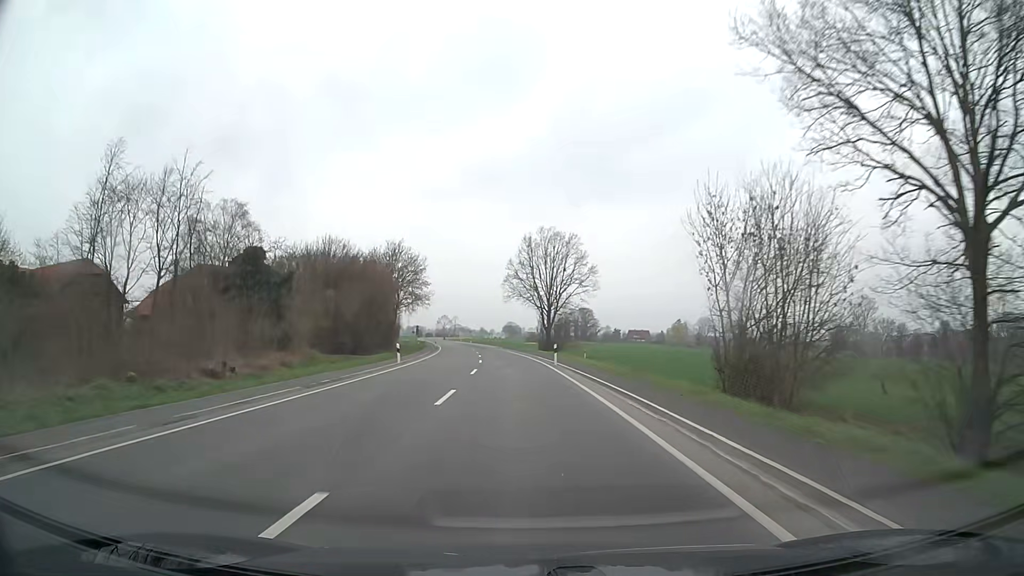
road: secondary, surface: asphalt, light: Day
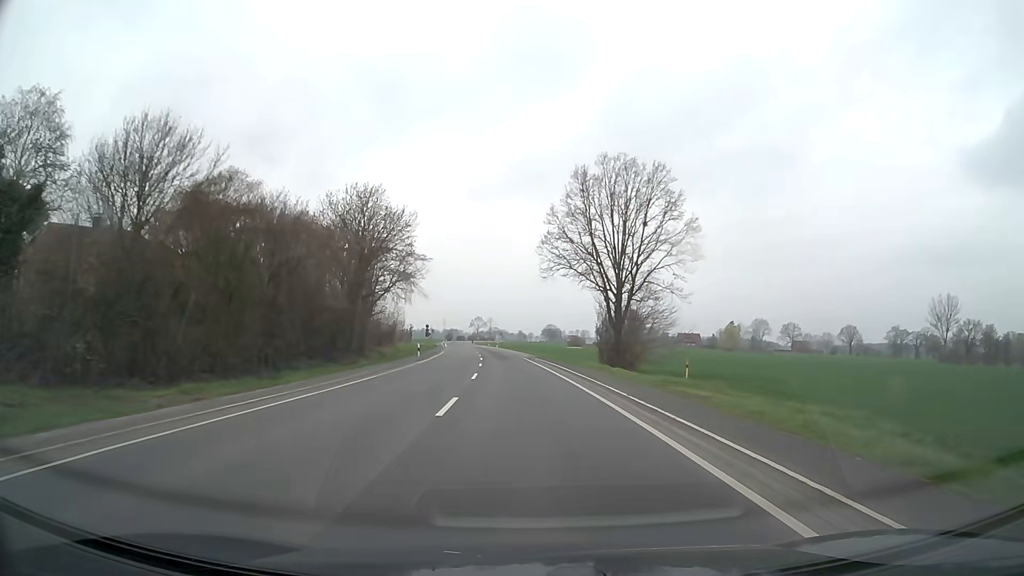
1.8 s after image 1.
(-1.1, +37.5) m; -3°
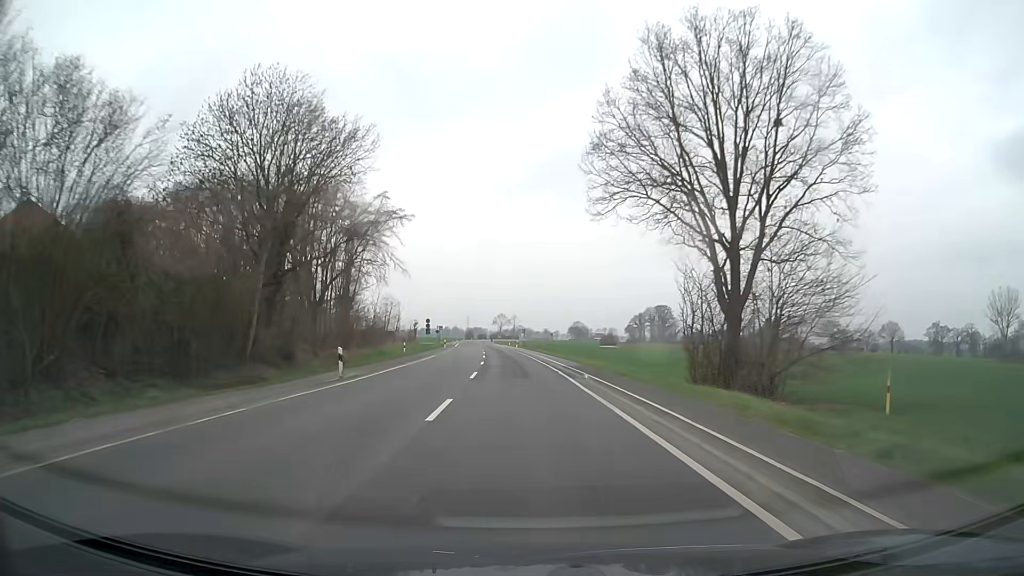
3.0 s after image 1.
(-0.5, +25.0) m; -2°
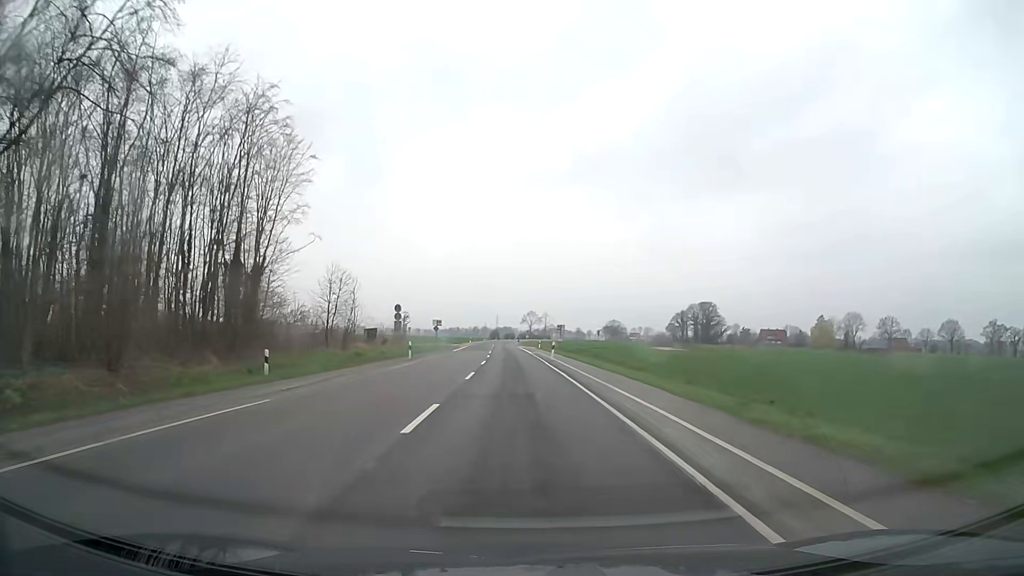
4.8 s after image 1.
(-0.9, +37.4) m; -3°
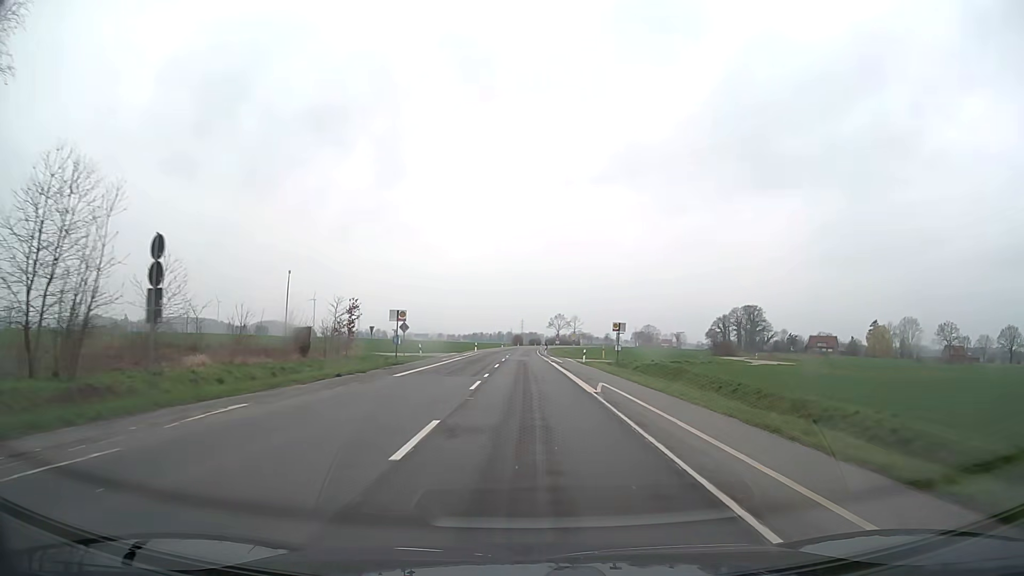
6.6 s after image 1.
(-0.9, +37.4) m; -2°
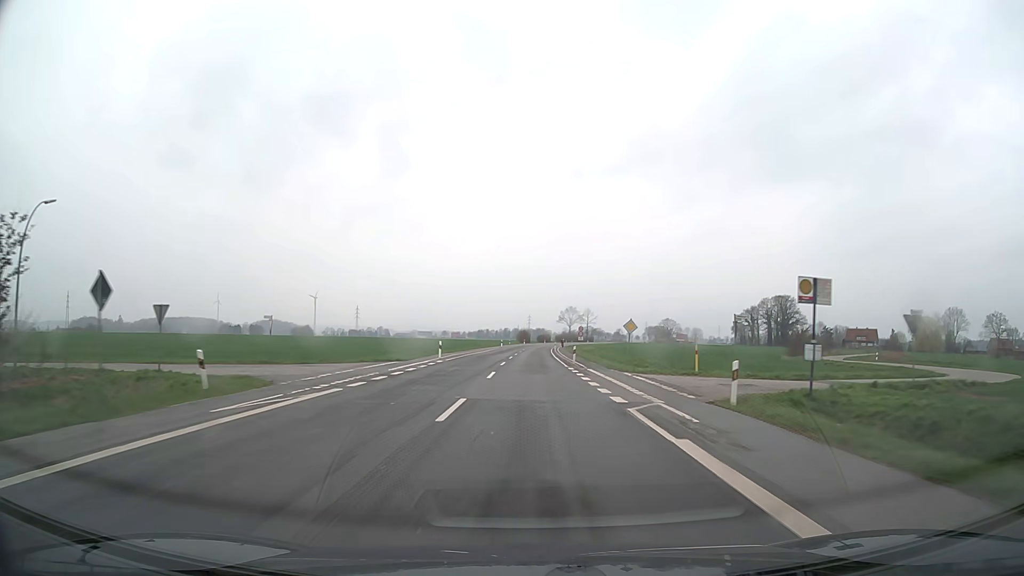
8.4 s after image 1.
(-0.2, +37.5) m; 0°
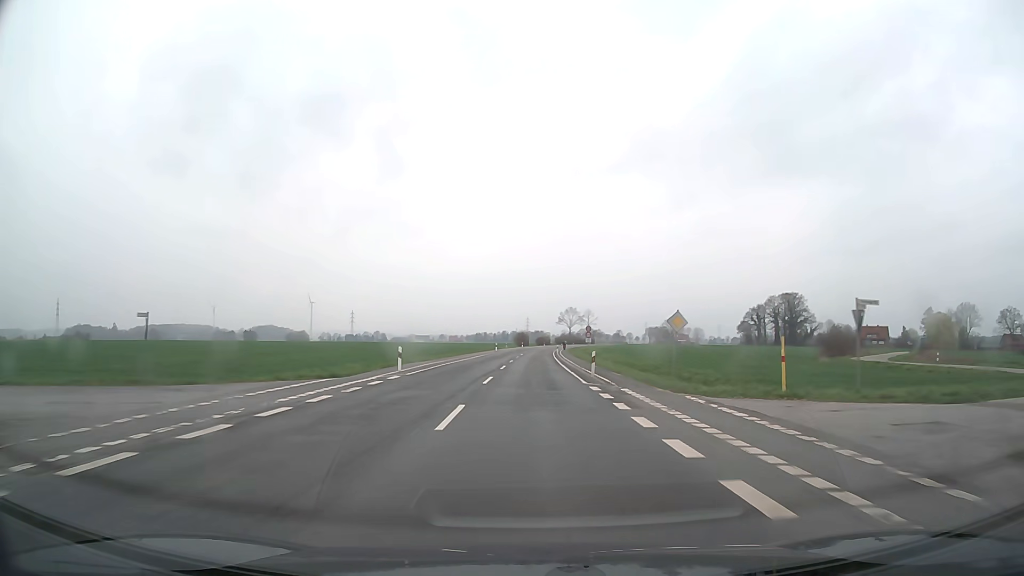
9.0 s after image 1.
(0.0, +12.5) m; 0°
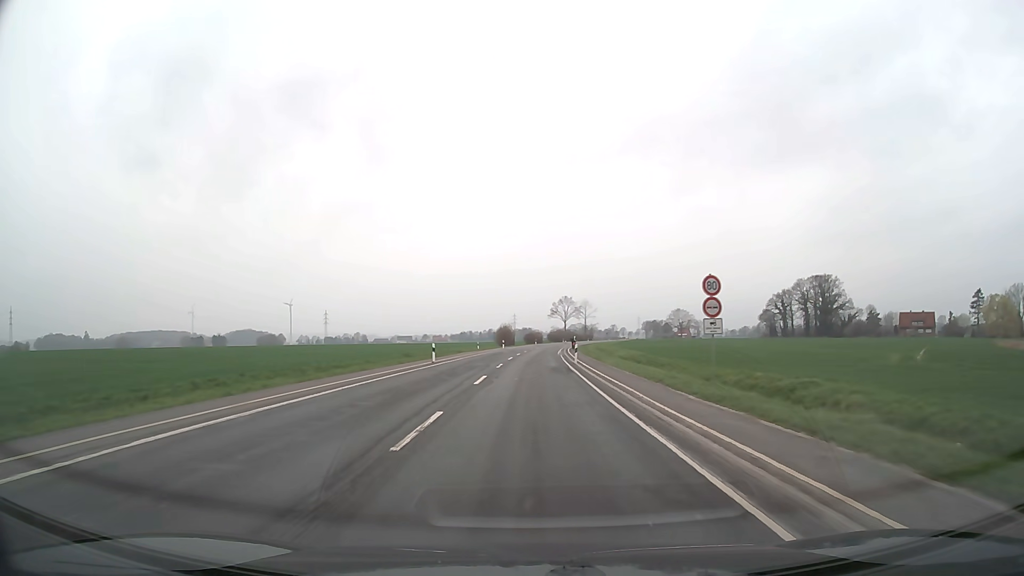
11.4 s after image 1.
(+0.5, +50.0) m; +1°
(0, +10) (0, +20) (0, +30) (0, +40) (+1, +50) (+1, +60) (+1, +70) (+2, +80) (+3, +90) (+3, +100) m
